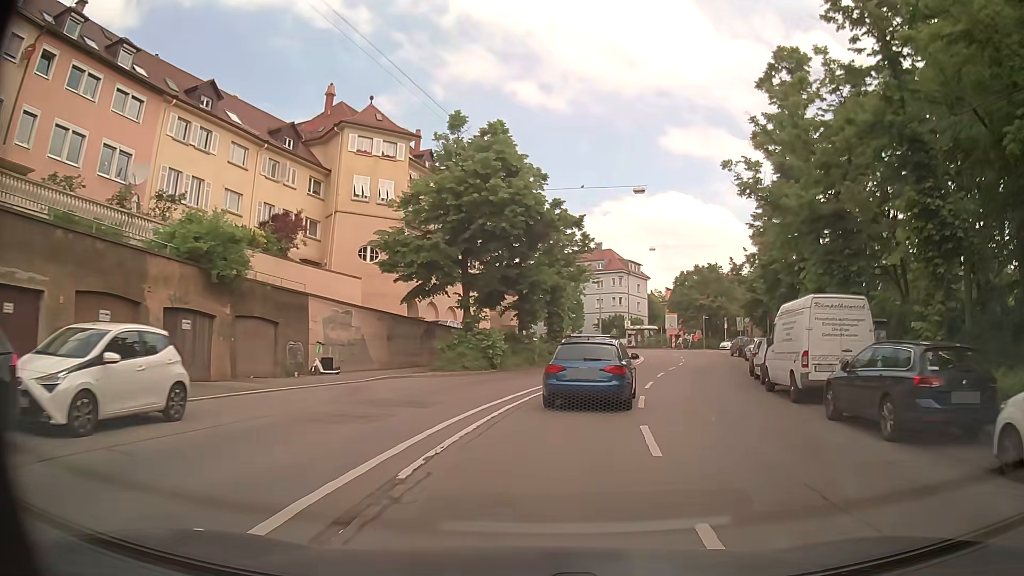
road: secondary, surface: asphalt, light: Day
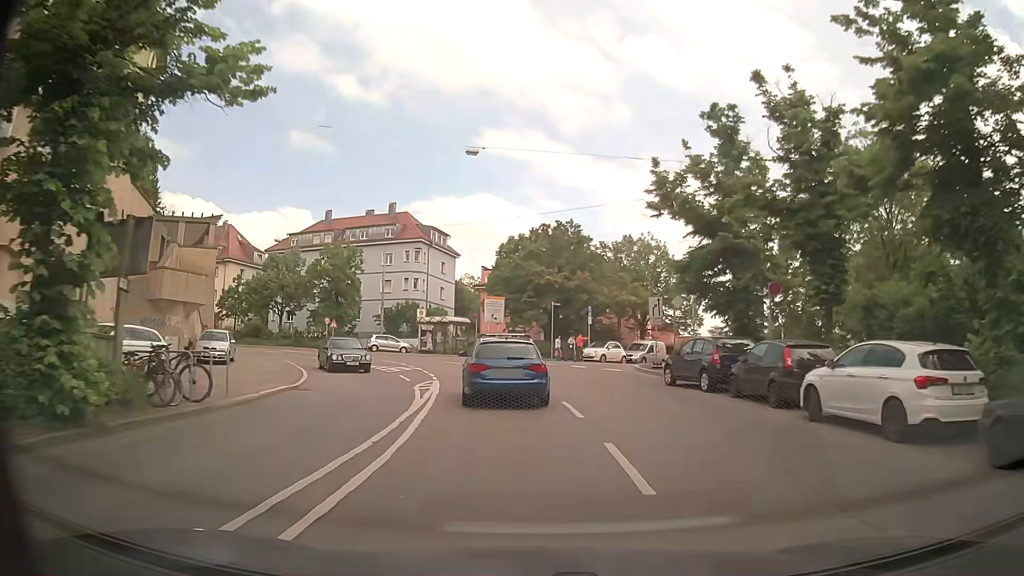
(+5.3, +32.3) m; +17°
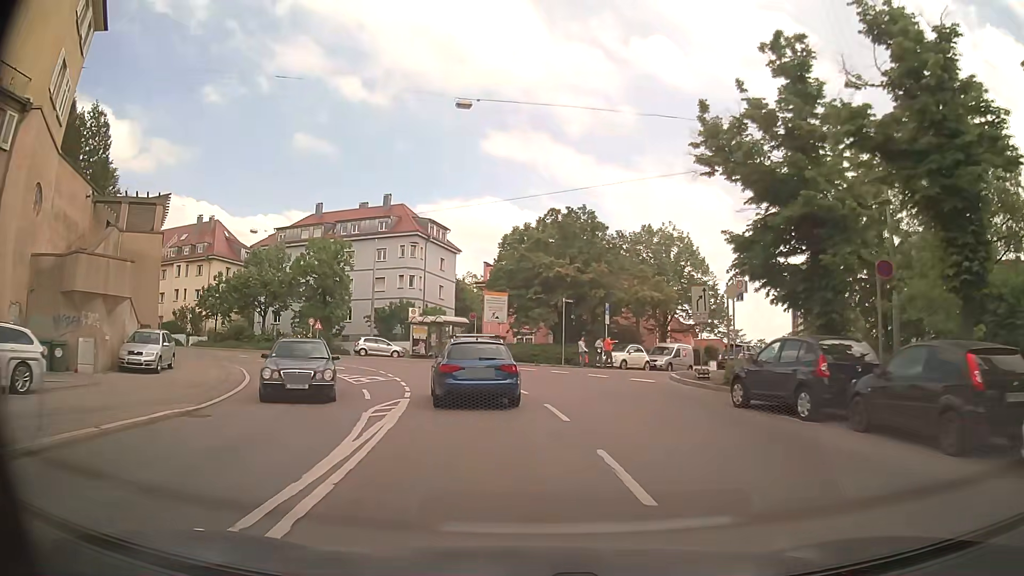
(-0.1, +6.5) m; -1°
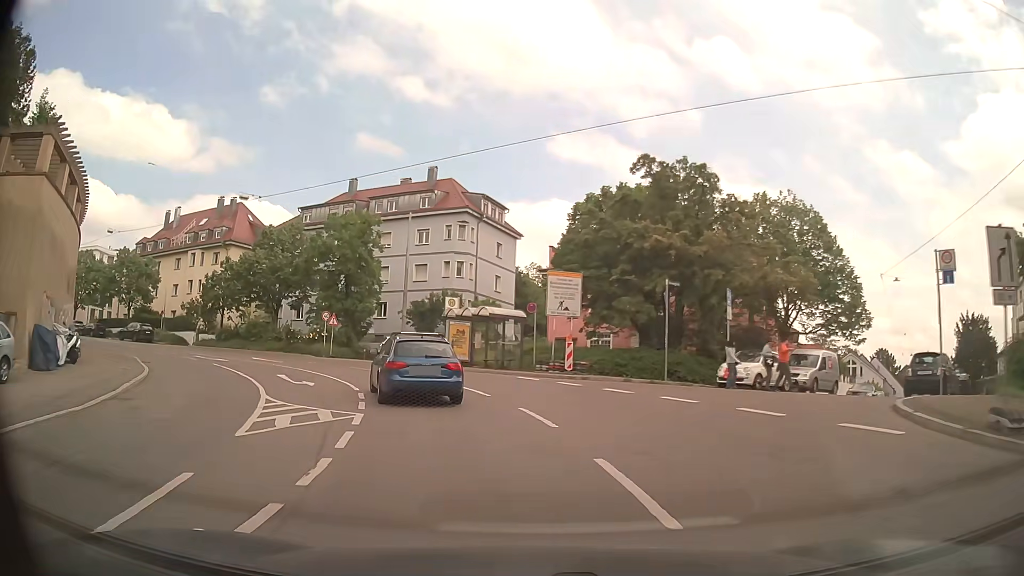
(-0.5, +12.7) m; -5°
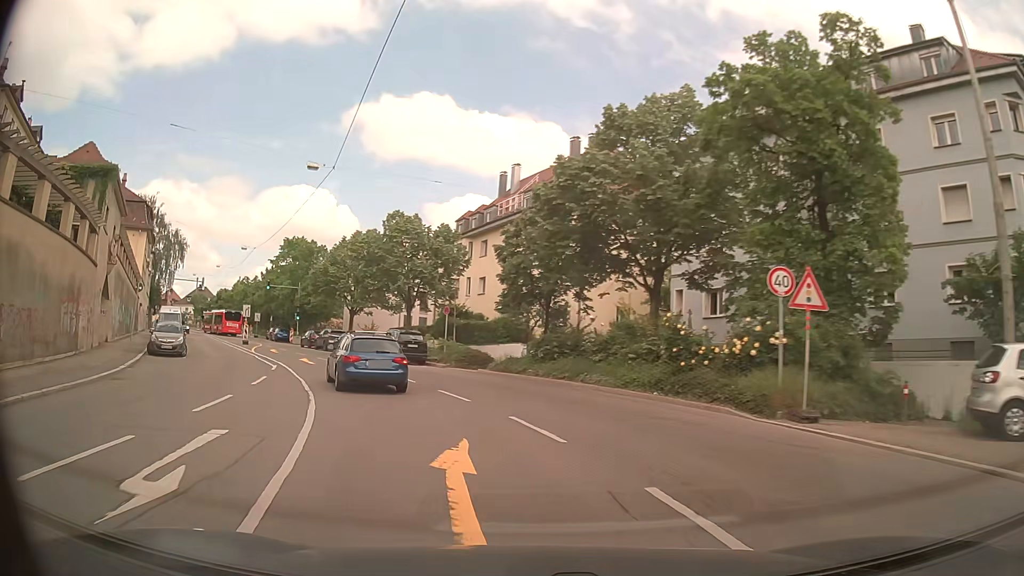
(-8.9, +29.4) m; -37°
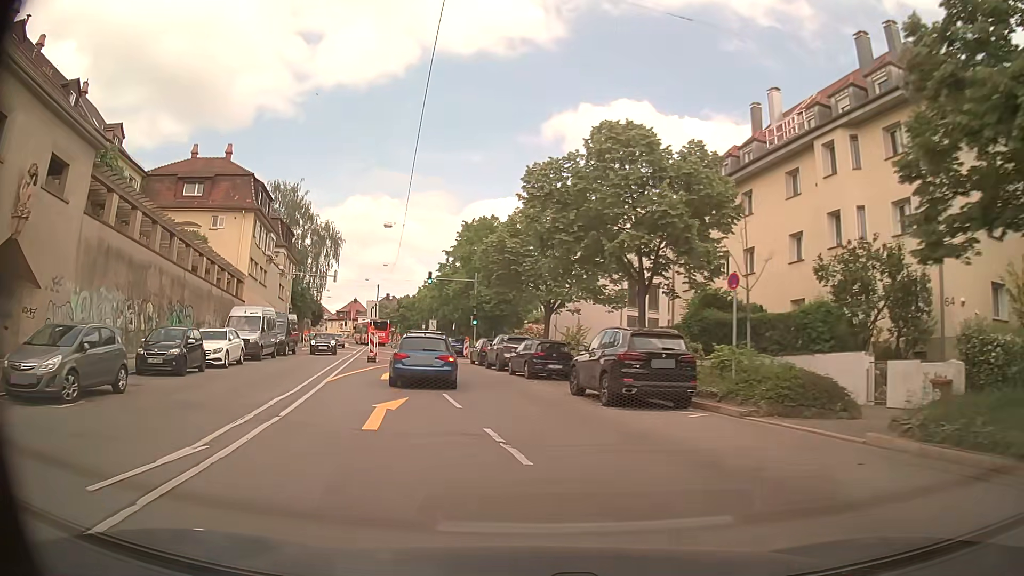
(-3.7, +19.5) m; -18°
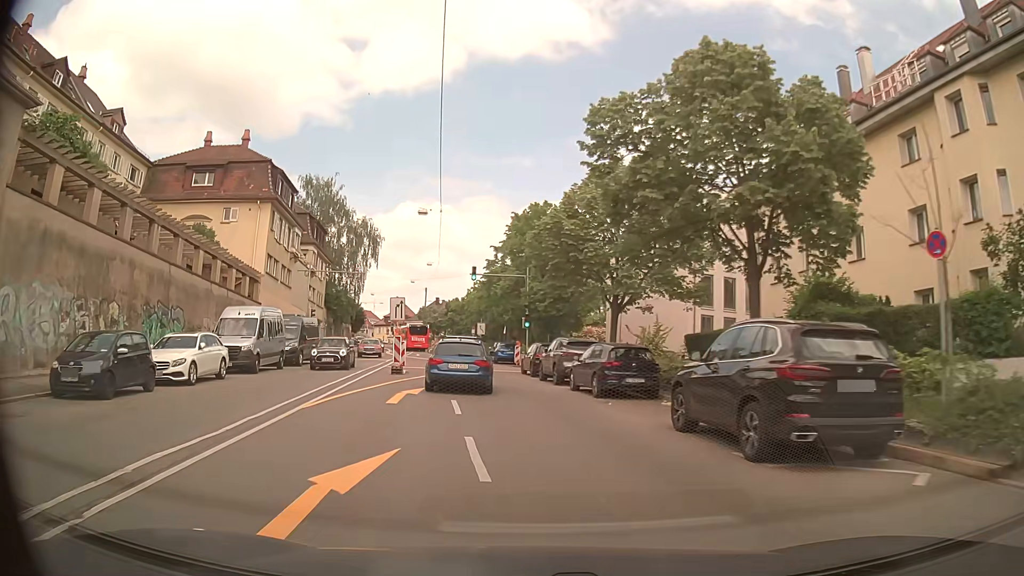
(-0.3, +6.6) m; -5°
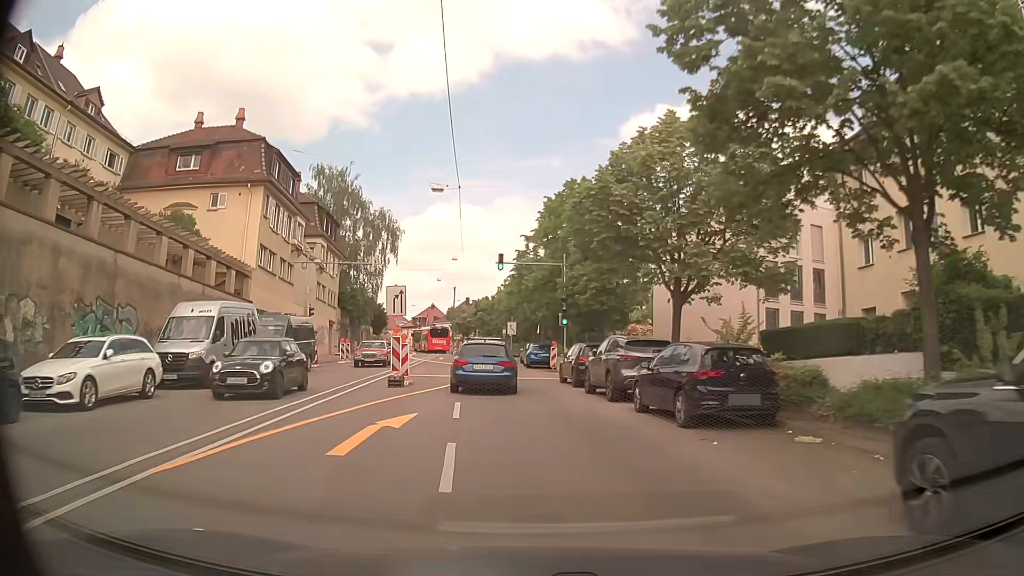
(-0.1, +6.5) m; -2°
